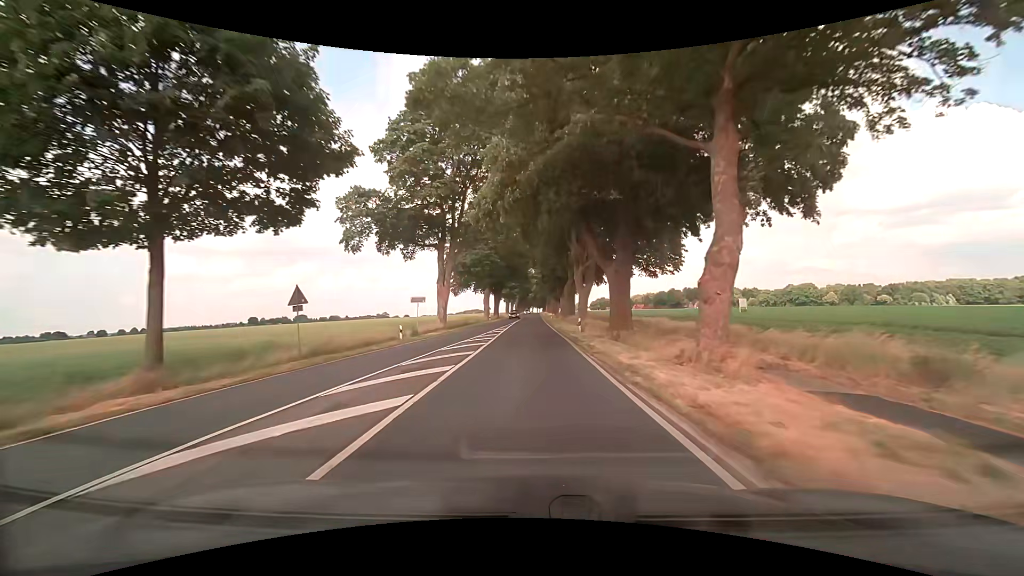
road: secondary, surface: asphalt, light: Day
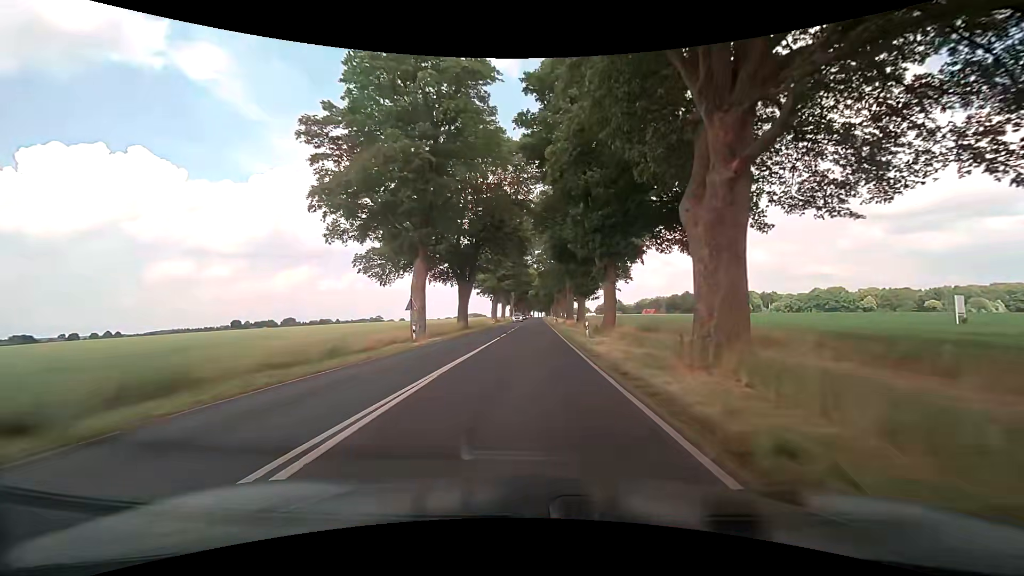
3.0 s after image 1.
(0.0, +52.0) m; 0°
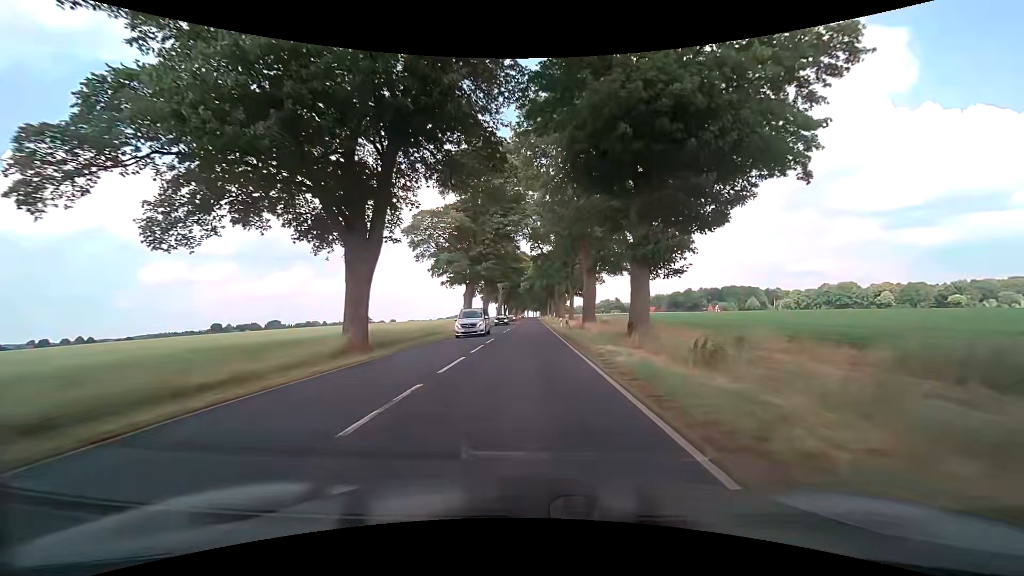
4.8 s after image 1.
(+0.1, +31.6) m; 0°
